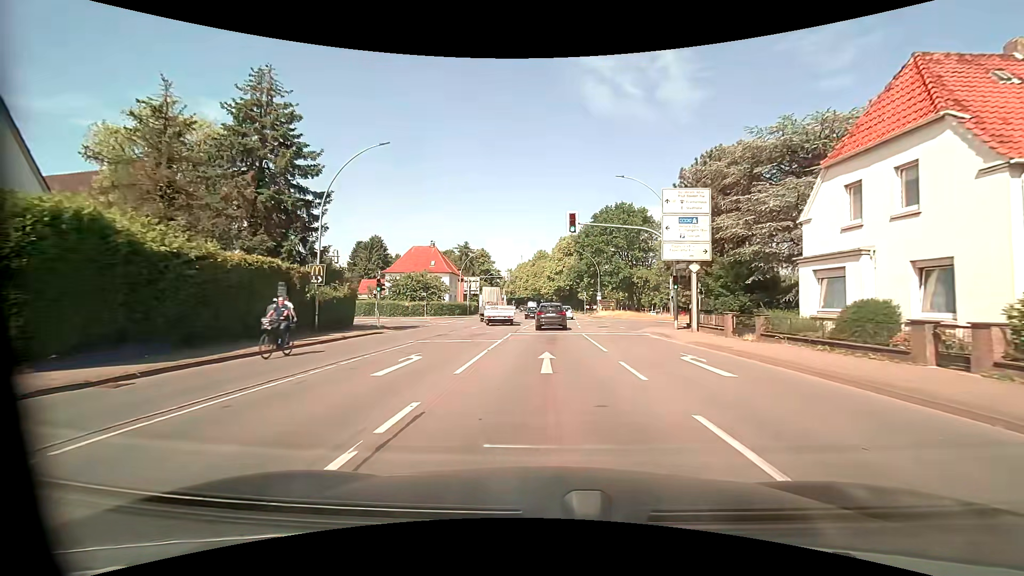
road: primary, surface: asphalt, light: Day
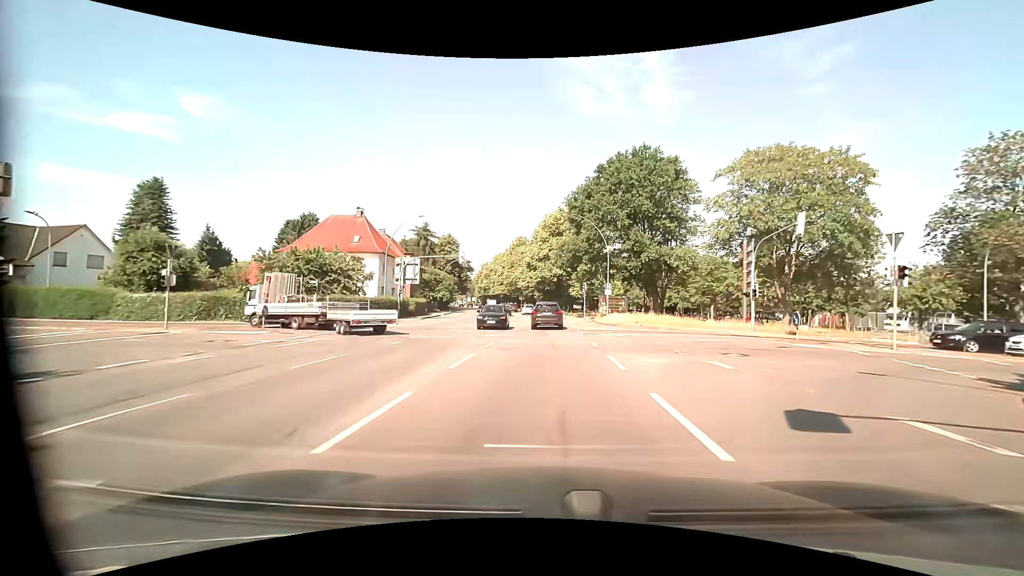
(+0.6, +28.7) m; +3°
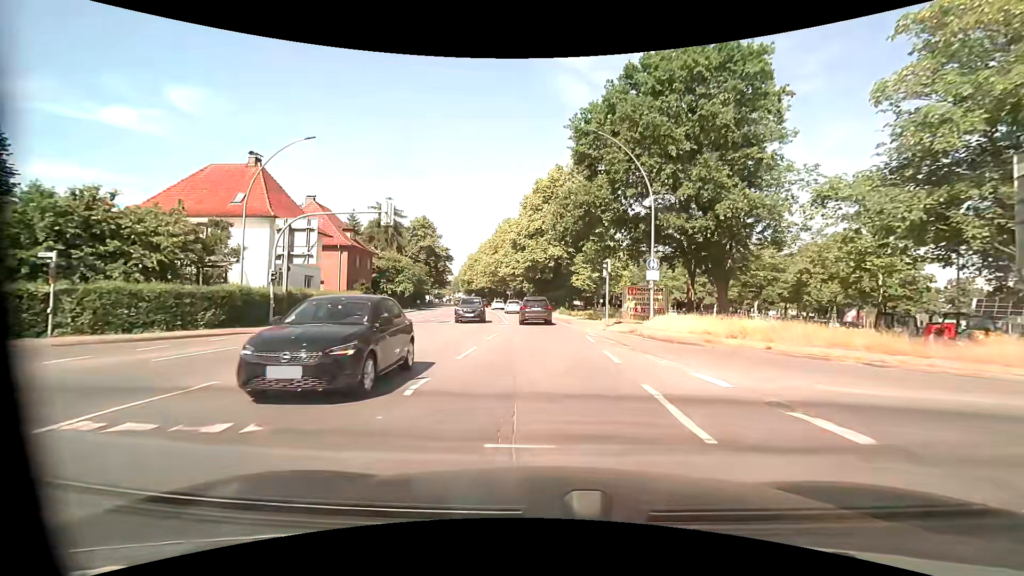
(+0.1, +21.5) m; 0°
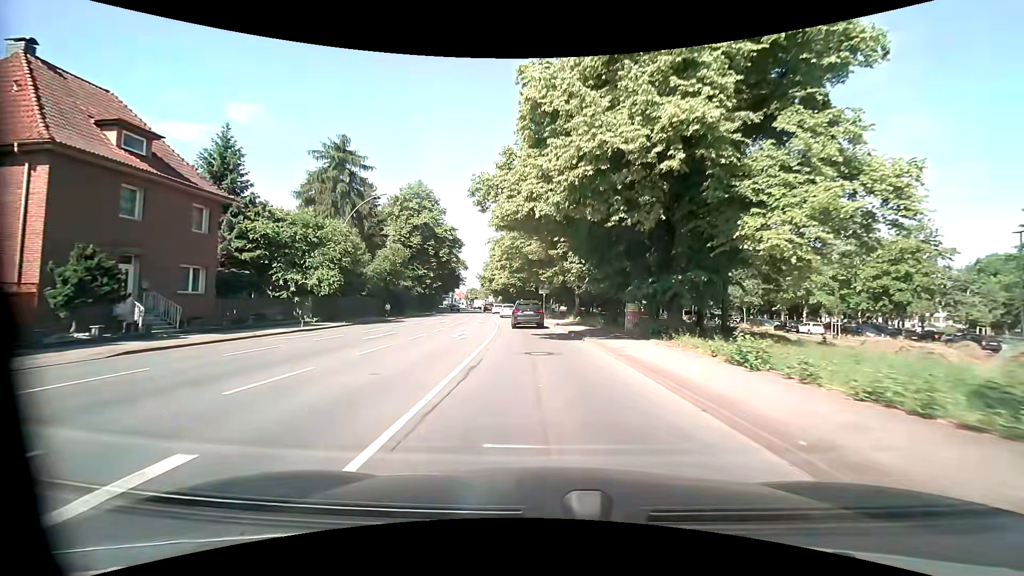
(-1.2, +36.6) m; -5°
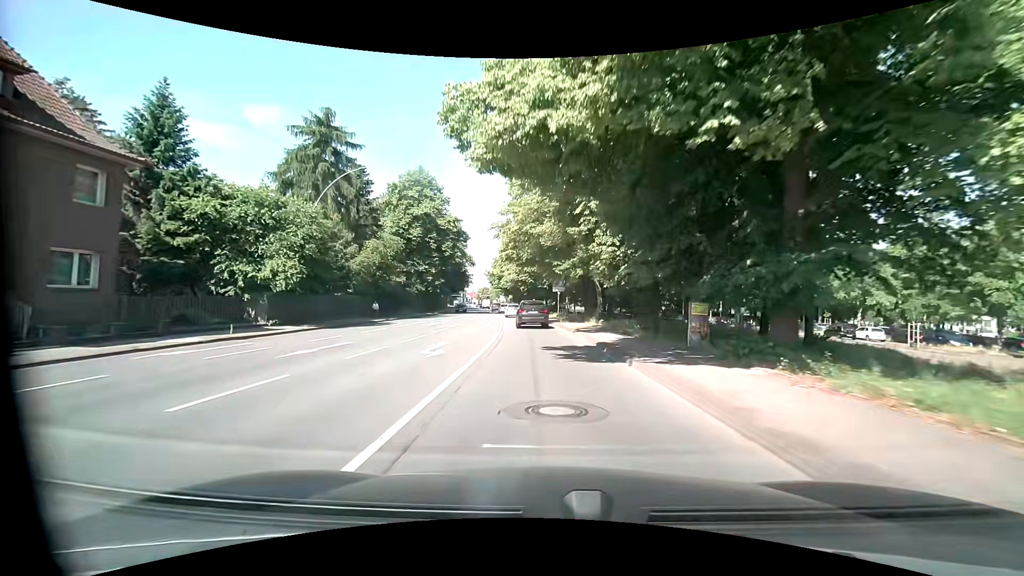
(-0.1, +7.5) m; -2°
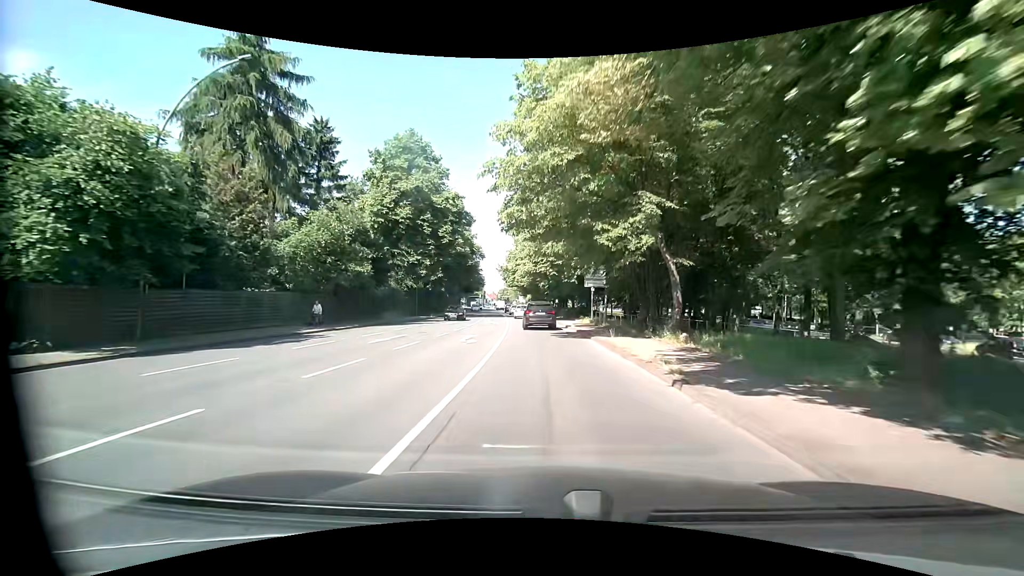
(-0.3, +15.1) m; -2°
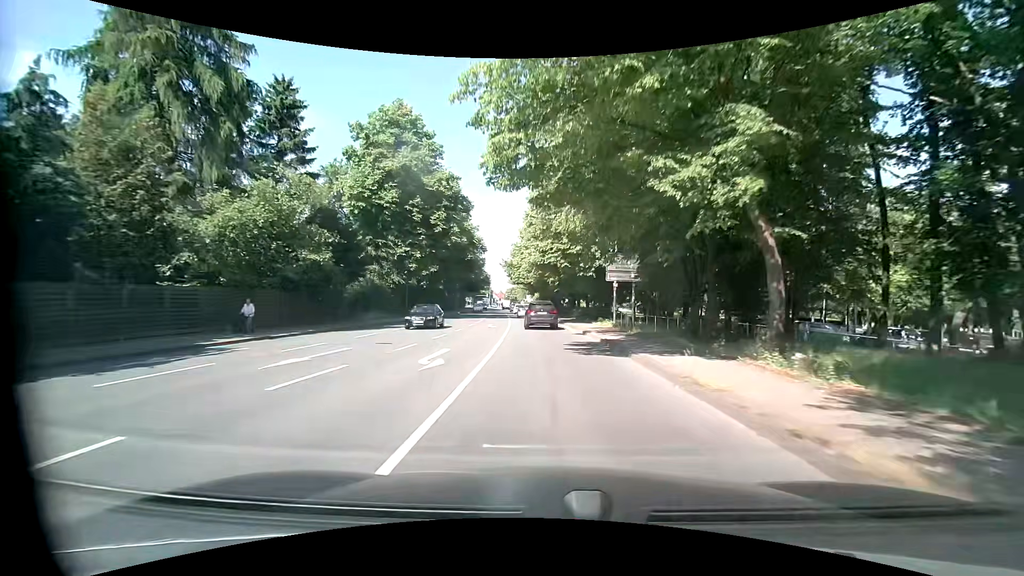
(-0.1, +7.6) m; -1°
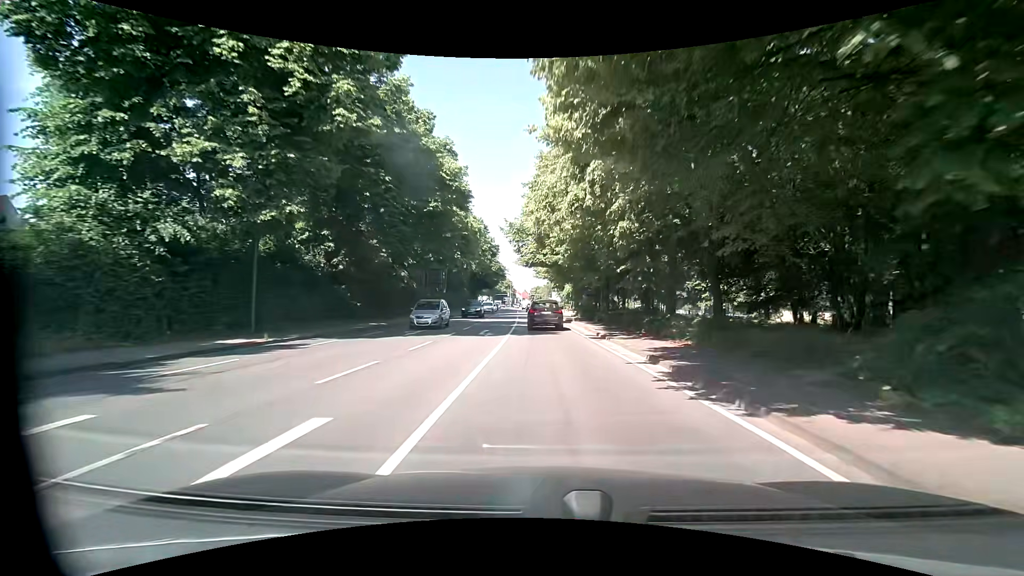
(-0.9, +29.7) m; -3°
(0, +10) (0, +20) (-1, +30) (-1, +40) (-1, +50) (-2, +60) (-2, +70) (-2, +80) (-3, +90) (-4, +100) m
